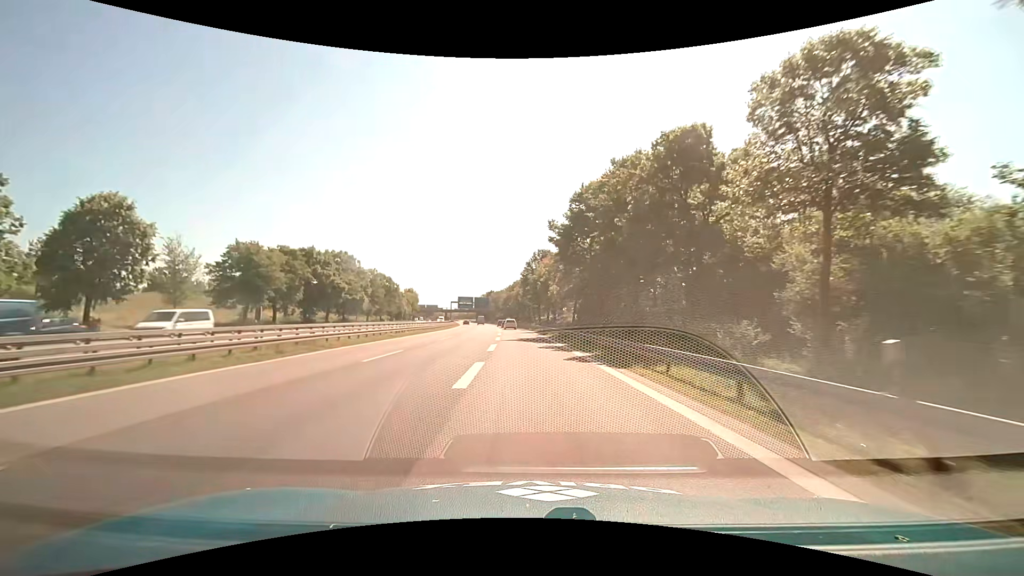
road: motorway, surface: asphalt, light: Day
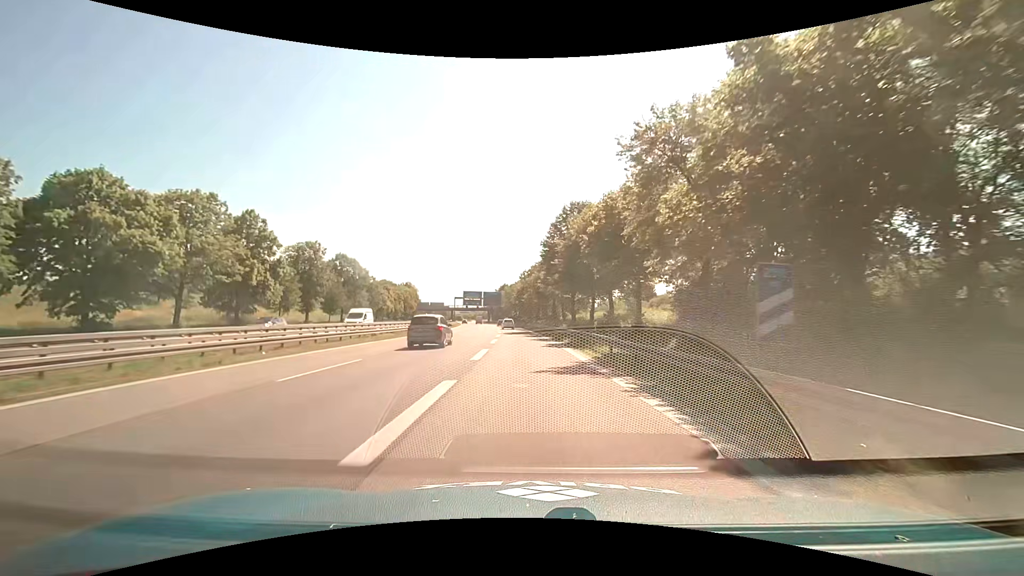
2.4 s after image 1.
(-0.9, +41.8) m; -2°
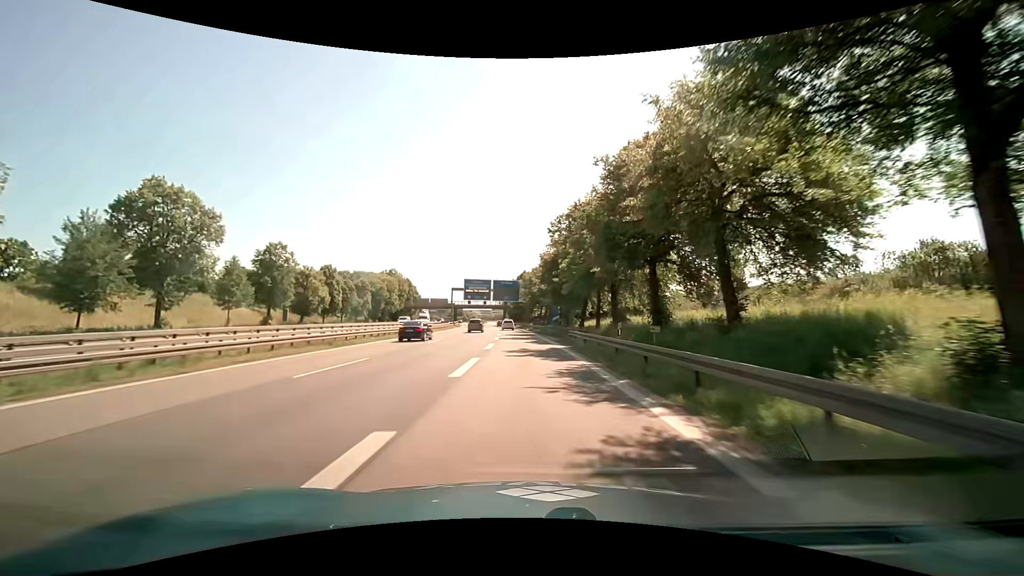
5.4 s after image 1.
(-1.3, +53.9) m; -3°
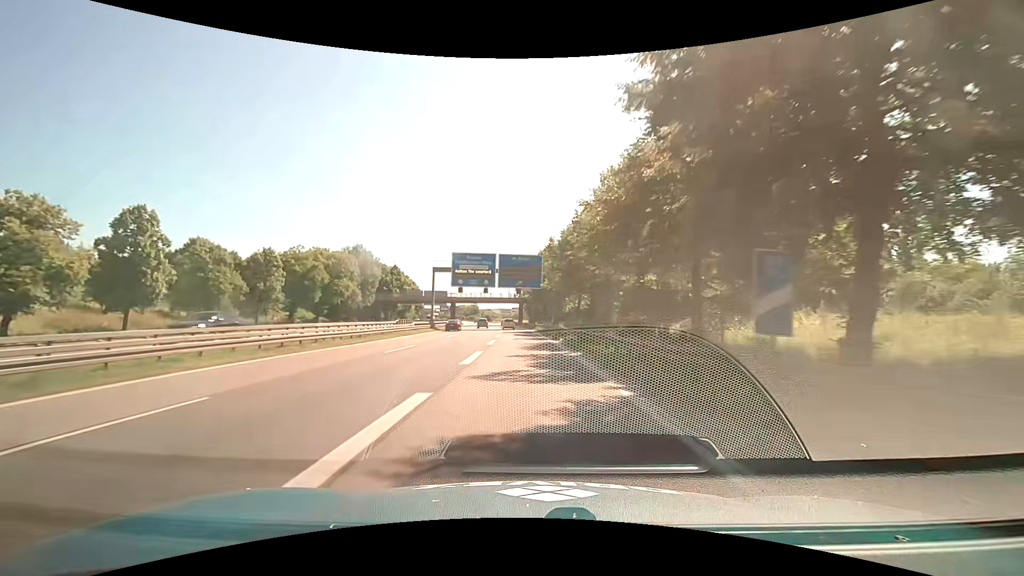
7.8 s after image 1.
(-0.8, +45.8) m; -2°
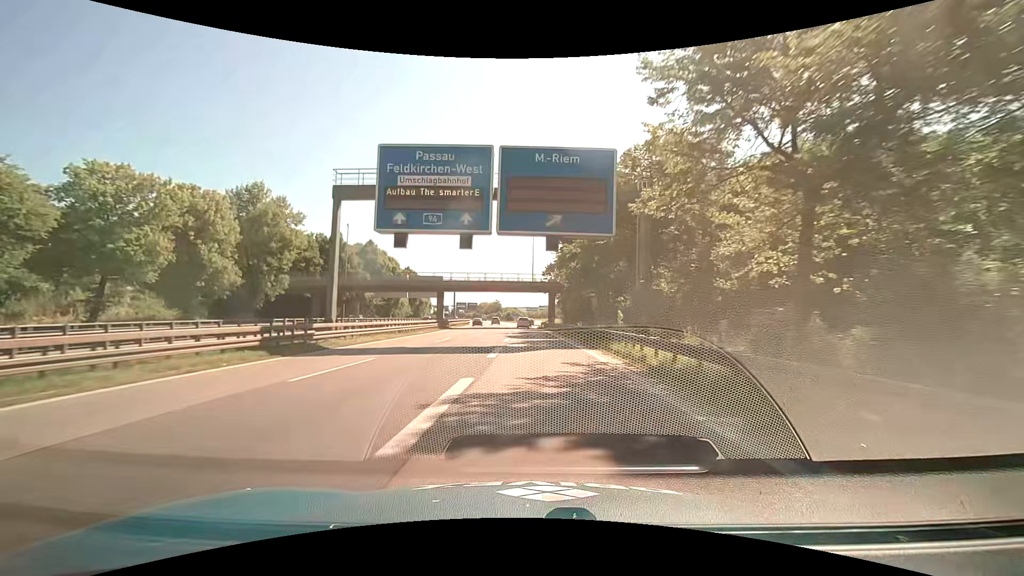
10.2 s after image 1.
(-1.2, +46.5) m; -3°
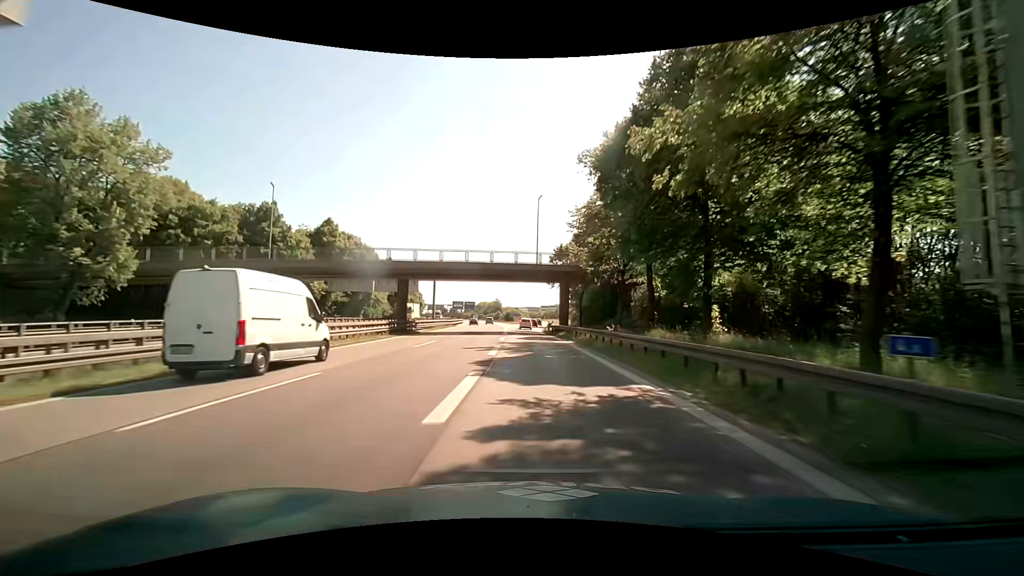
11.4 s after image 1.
(-0.1, +22.7) m; 0°
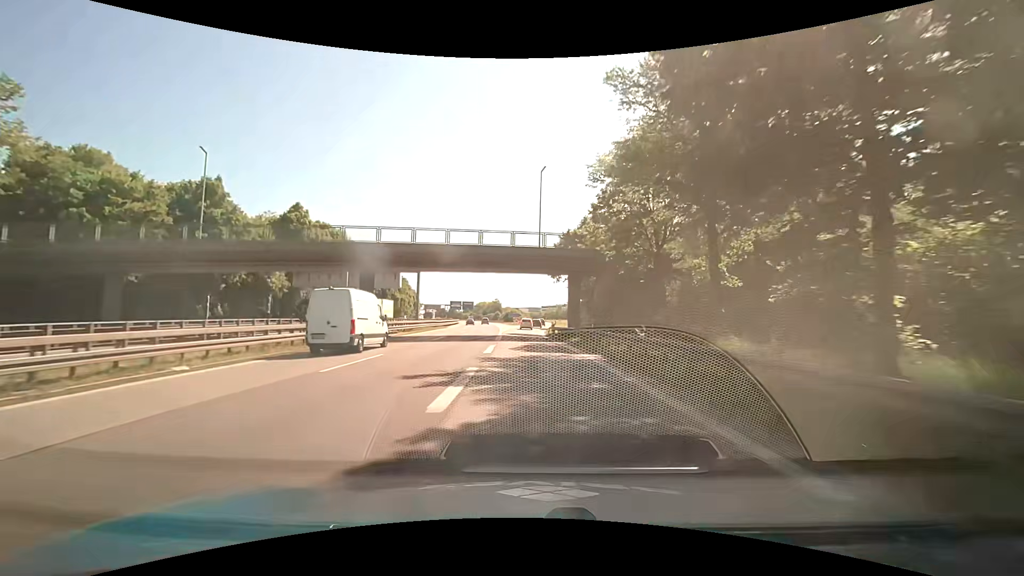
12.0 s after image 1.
(0.0, +11.1) m; -2°
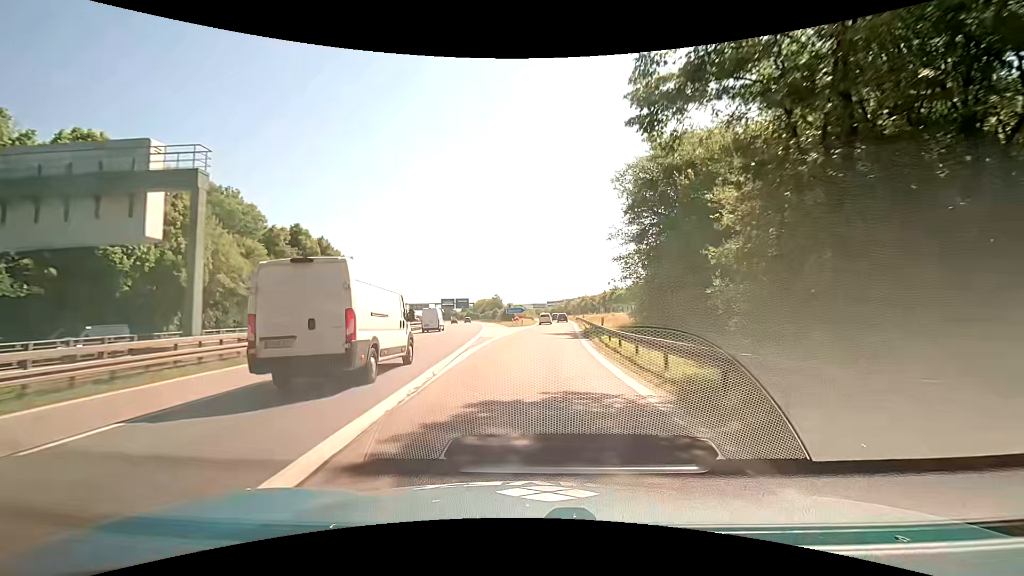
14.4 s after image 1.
(+0.4, +43.3) m; +1°
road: motorway_link
(0, +10) (0, +20) (+1, +30) (+2, +40) (+3, +50) (+3, +60) (+4, +70) (+5, +80) (+5, +90) (+6, +100) m
